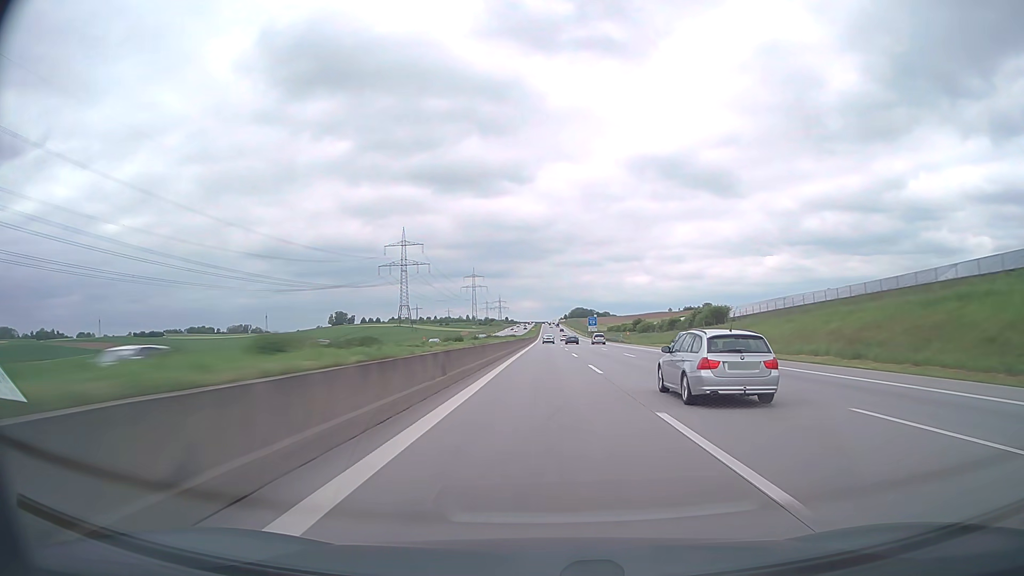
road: motorway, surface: asphalt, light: Day
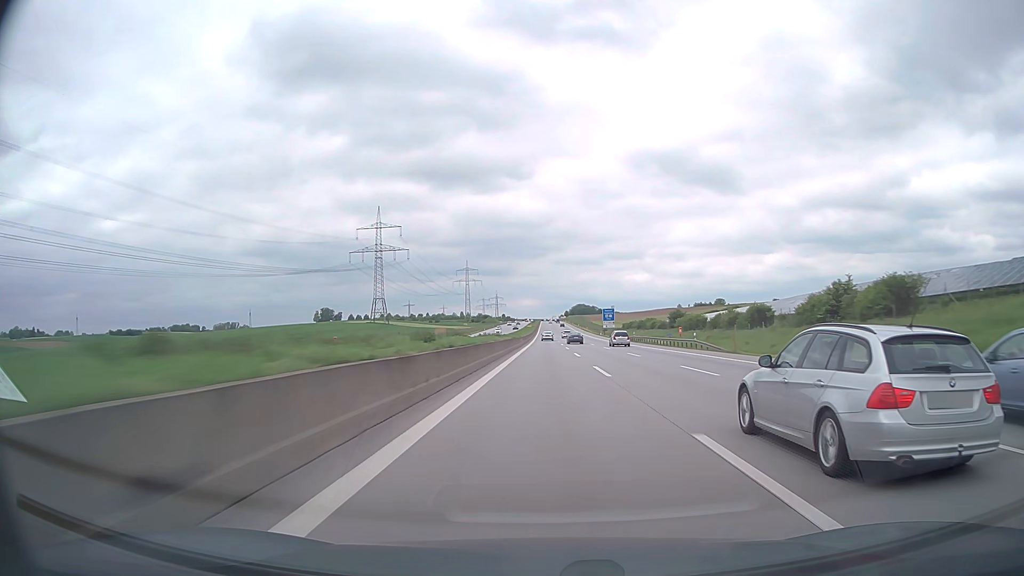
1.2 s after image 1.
(0.0, +56.4) m; 0°
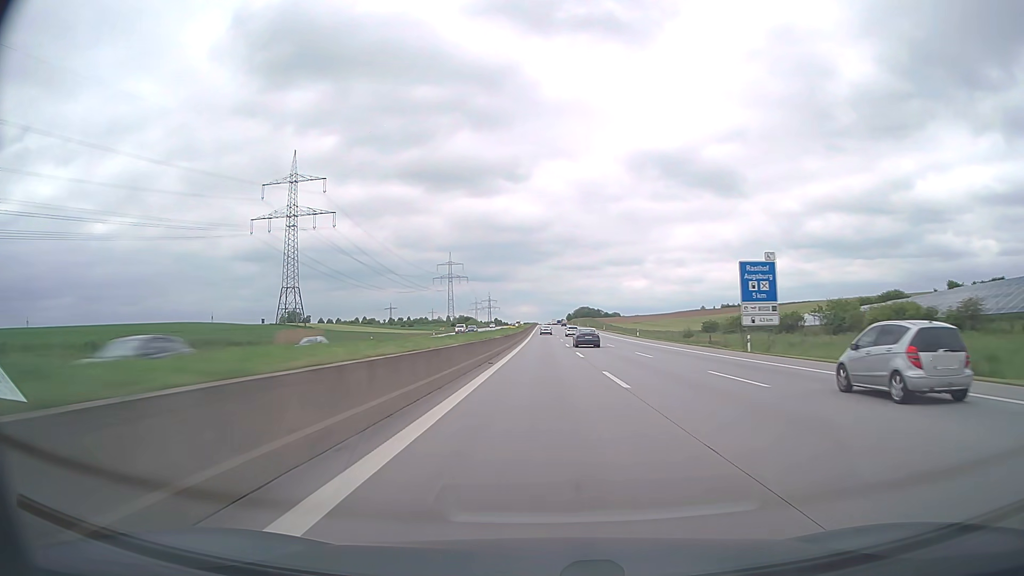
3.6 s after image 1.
(0.0, +112.7) m; 0°
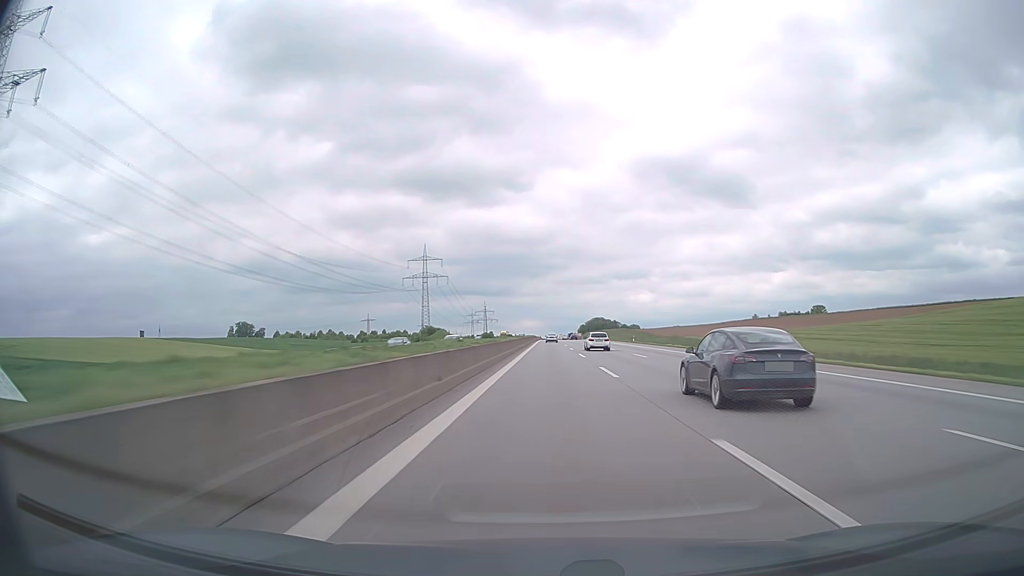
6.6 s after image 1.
(-0.2, +139.3) m; 0°
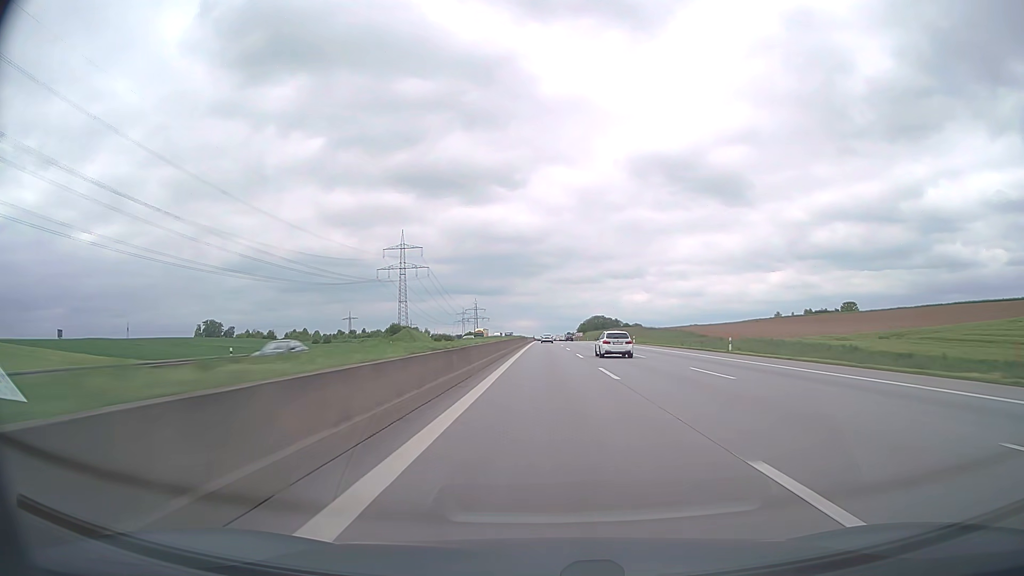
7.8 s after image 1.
(+0.2, +55.1) m; 0°
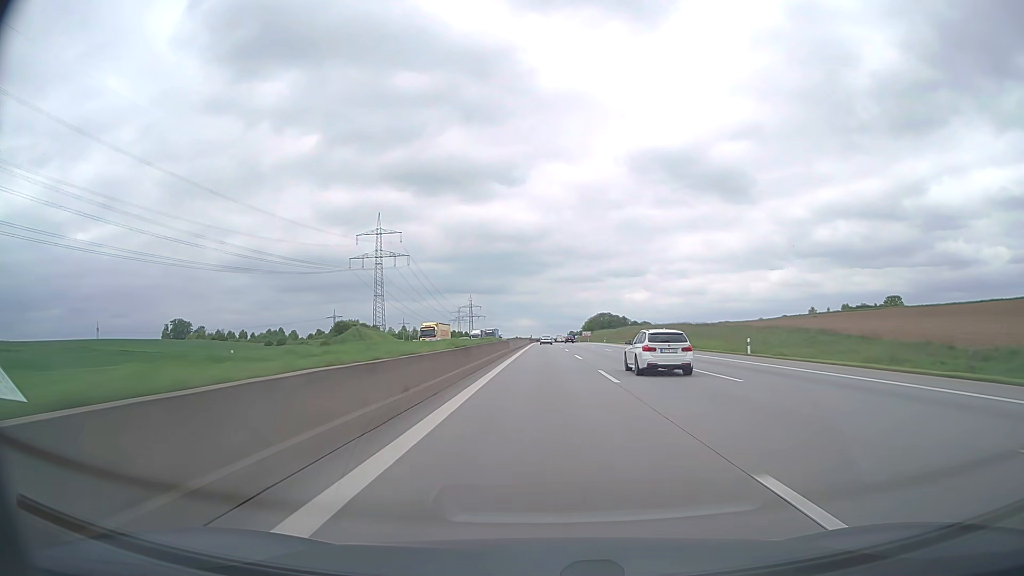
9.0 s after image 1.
(0.0, +54.7) m; 0°
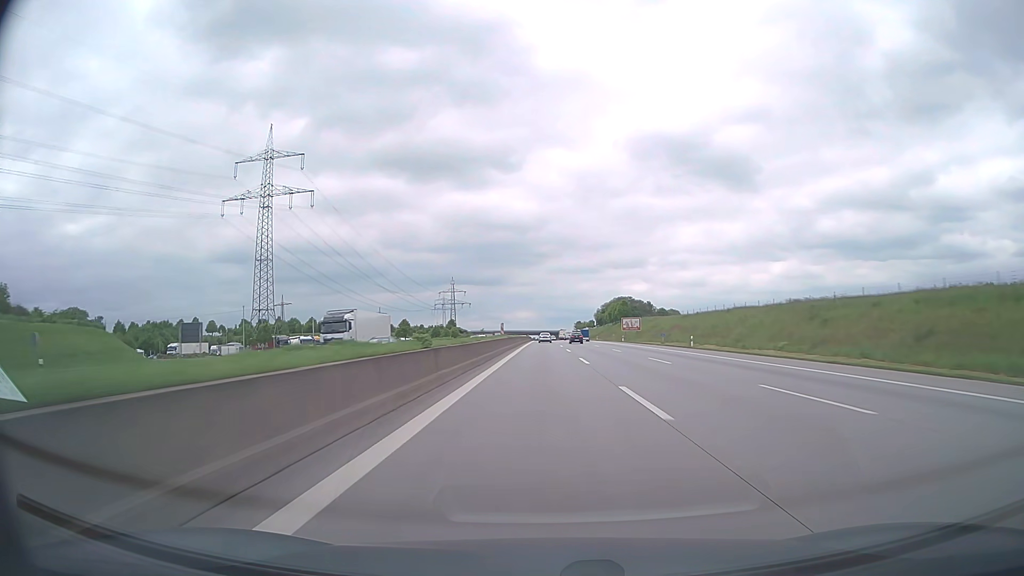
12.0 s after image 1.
(-0.2, +133.6) m; 0°
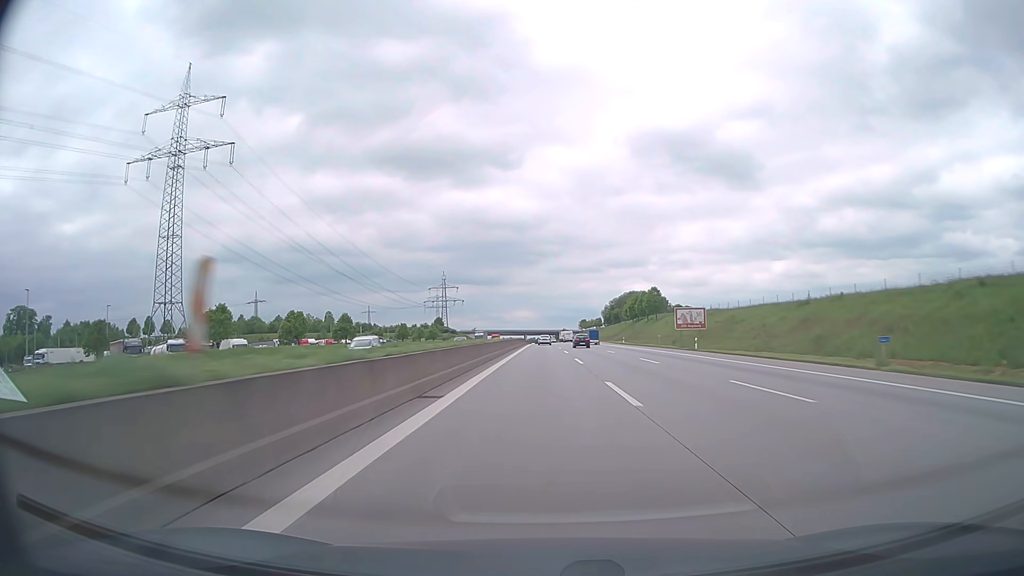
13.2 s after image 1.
(0.0, +51.6) m; 0°
(0, +10) (0, +20) (0, +30) (0, +40) (0, +50) (0, +60) (0, +70) (0, +80) (-1, +90) (-1, +100) m
